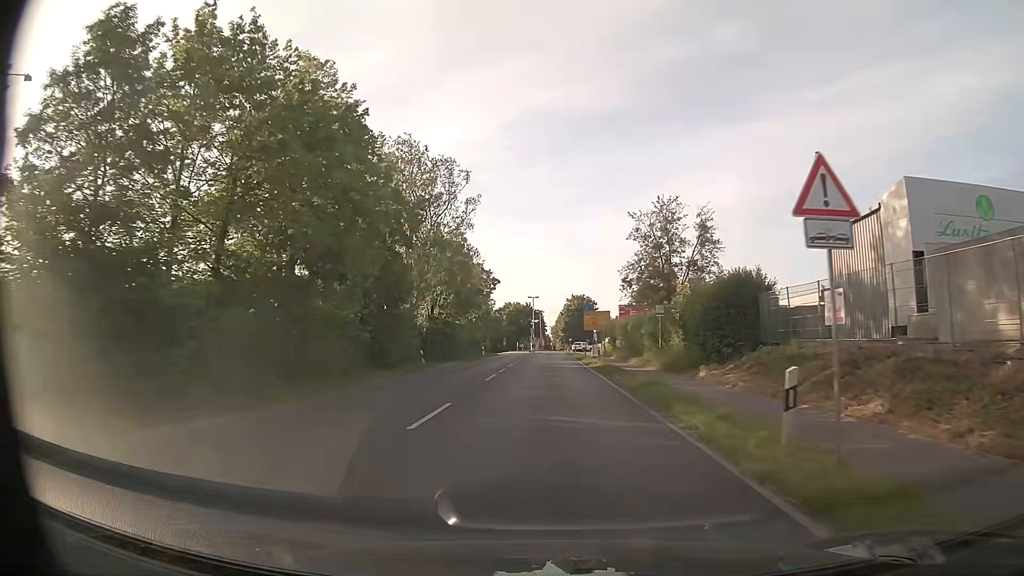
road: secondary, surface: asphalt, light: Day
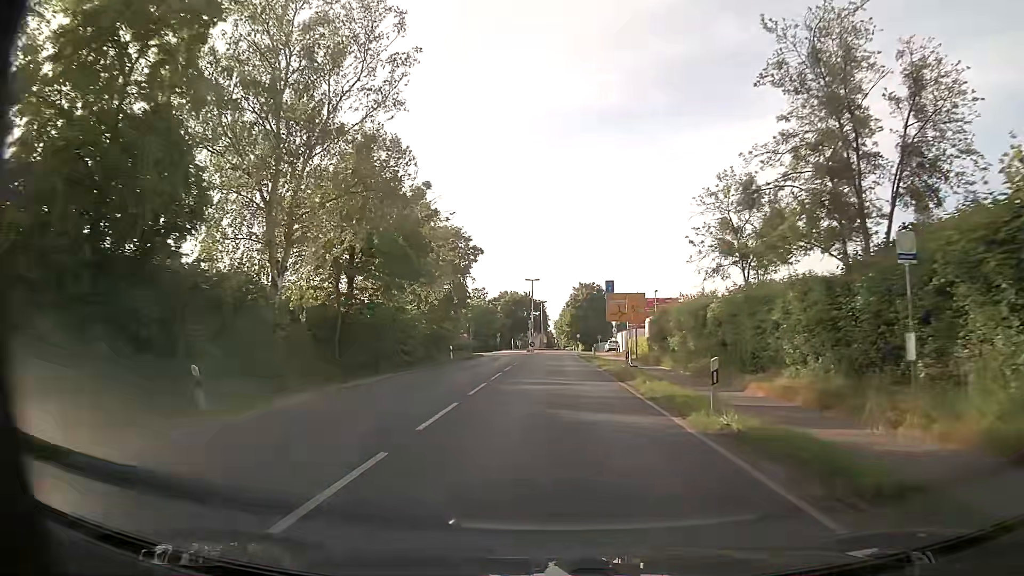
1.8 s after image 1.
(-0.2, +24.5) m; 0°
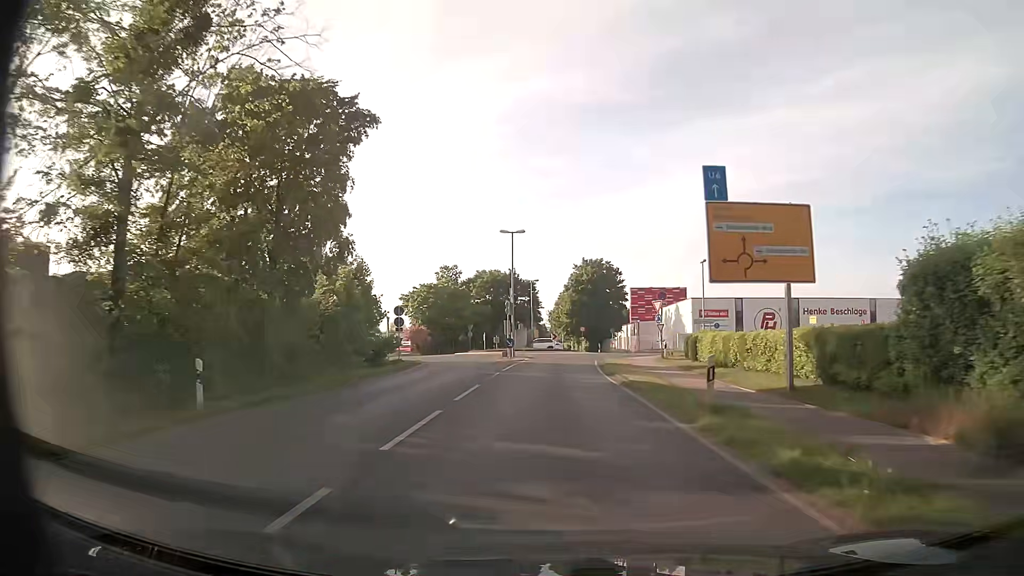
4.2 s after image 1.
(+0.2, +32.2) m; +1°
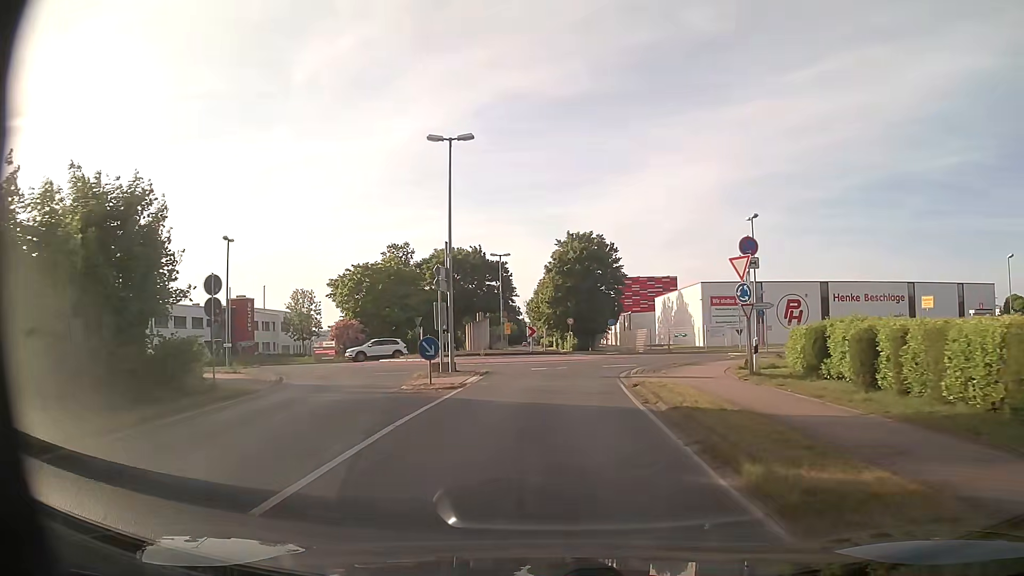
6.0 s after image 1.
(+0.3, +20.8) m; +2°
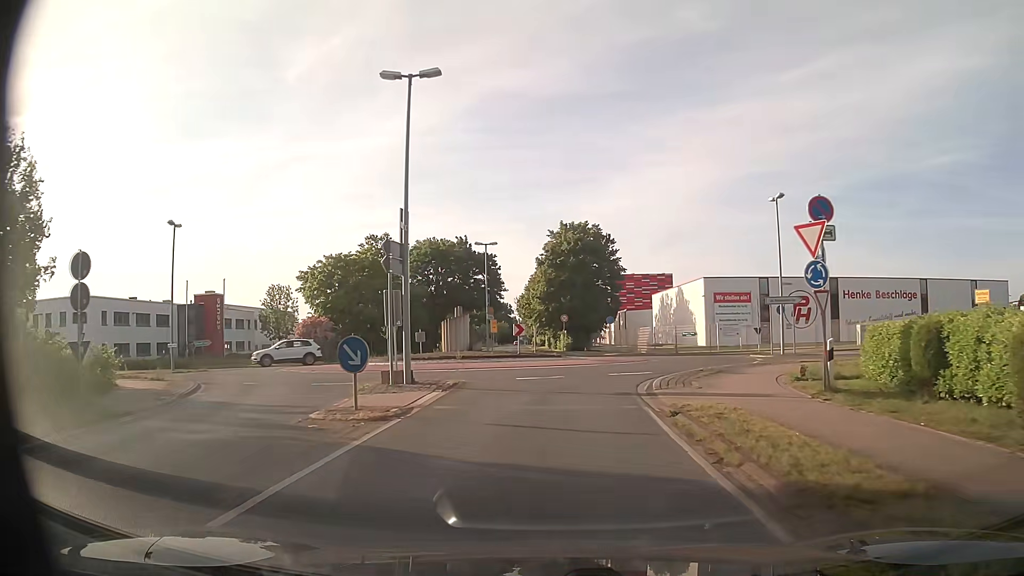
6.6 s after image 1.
(0.0, +6.0) m; +1°
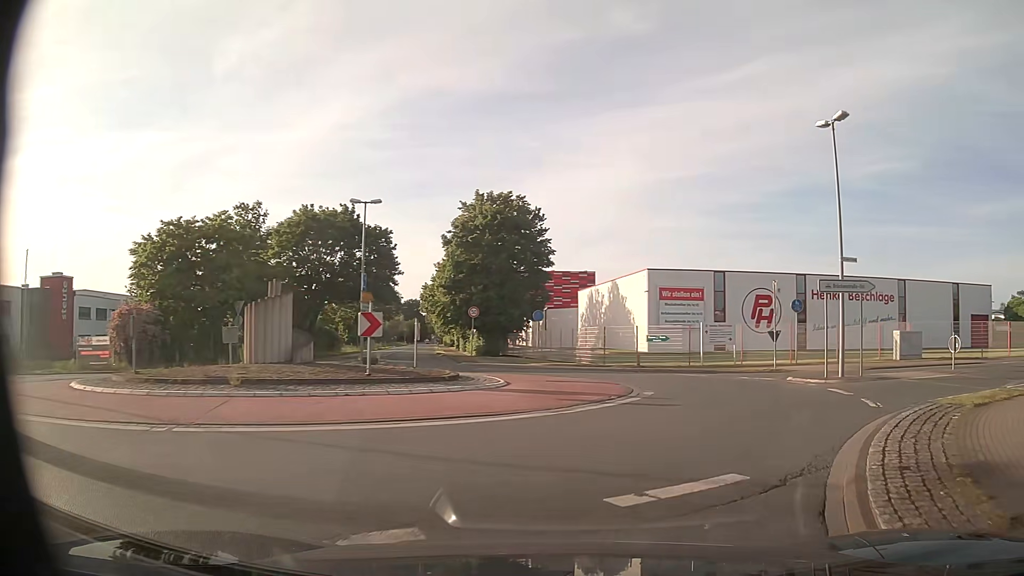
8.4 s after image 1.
(+0.5, +15.2) m; +7°
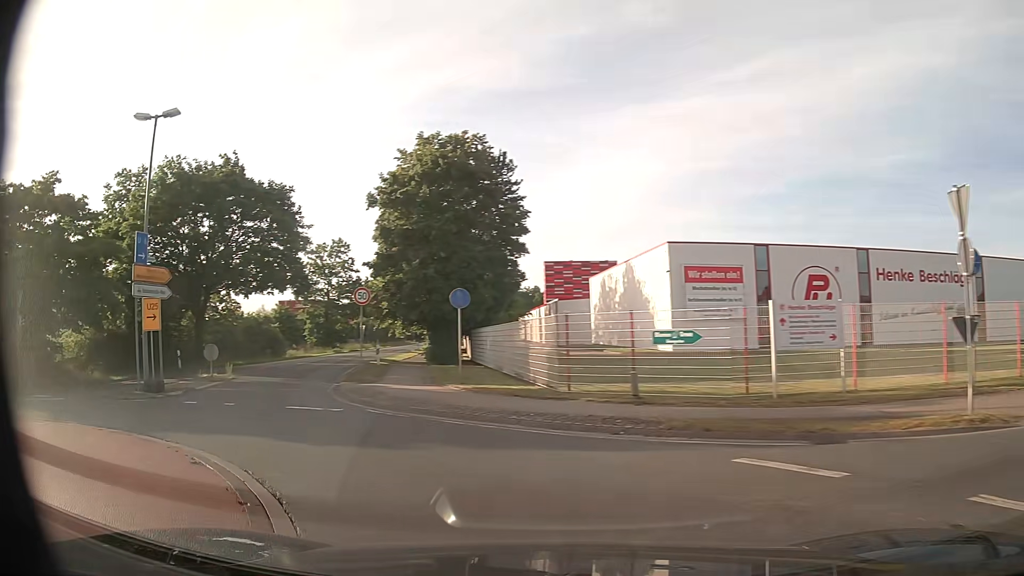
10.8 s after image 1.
(+3.1, +16.9) m; -3°
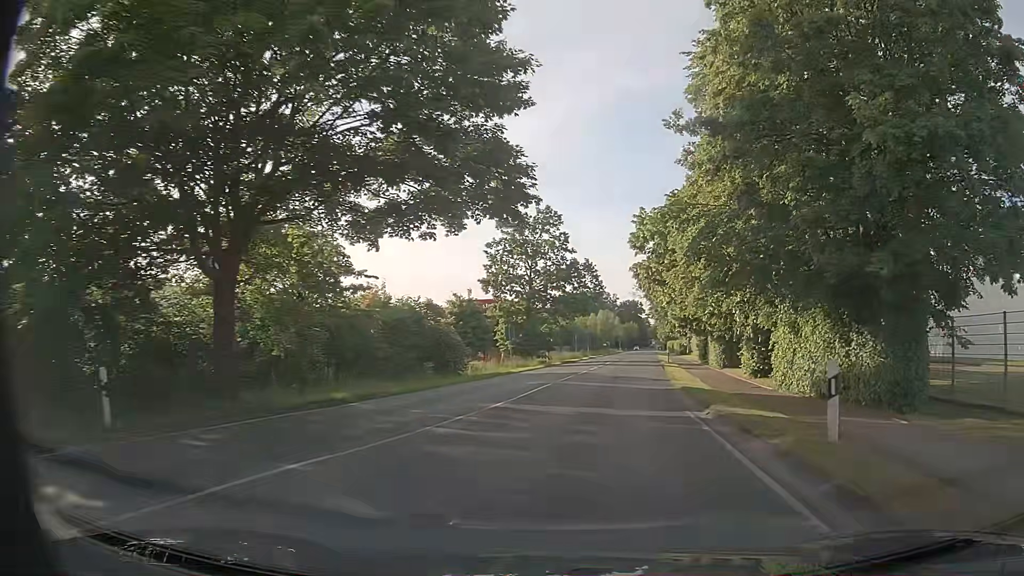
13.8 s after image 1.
(-8.8, +24.1) m; -15°
(0, +10) (+1, +20) (+3, +30) (+4, +40) (+6, +50) (+7, +59) (+9, +69) (+10, +79) (+12, +89) (+13, +99) m
